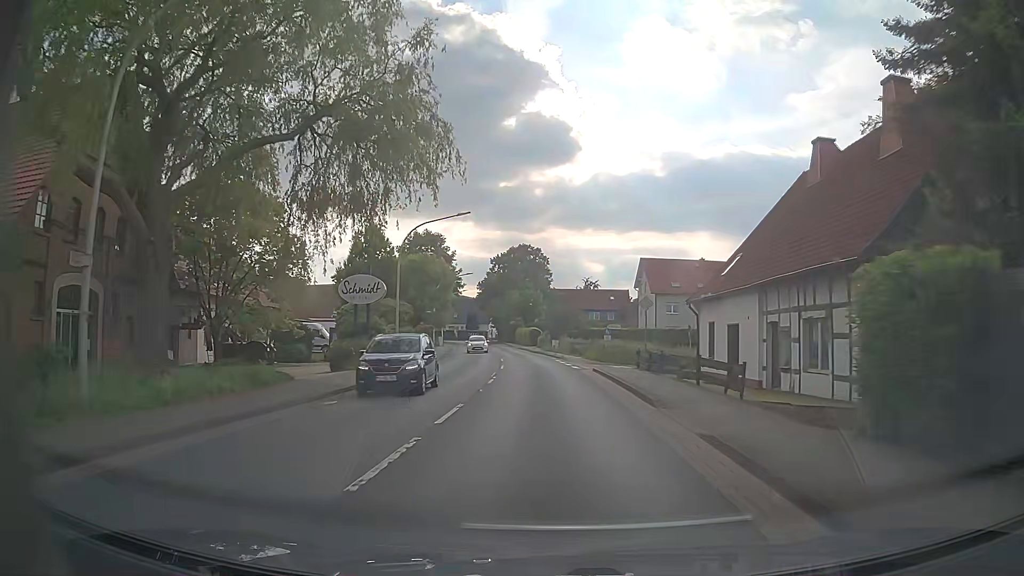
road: primary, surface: asphalt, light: Day
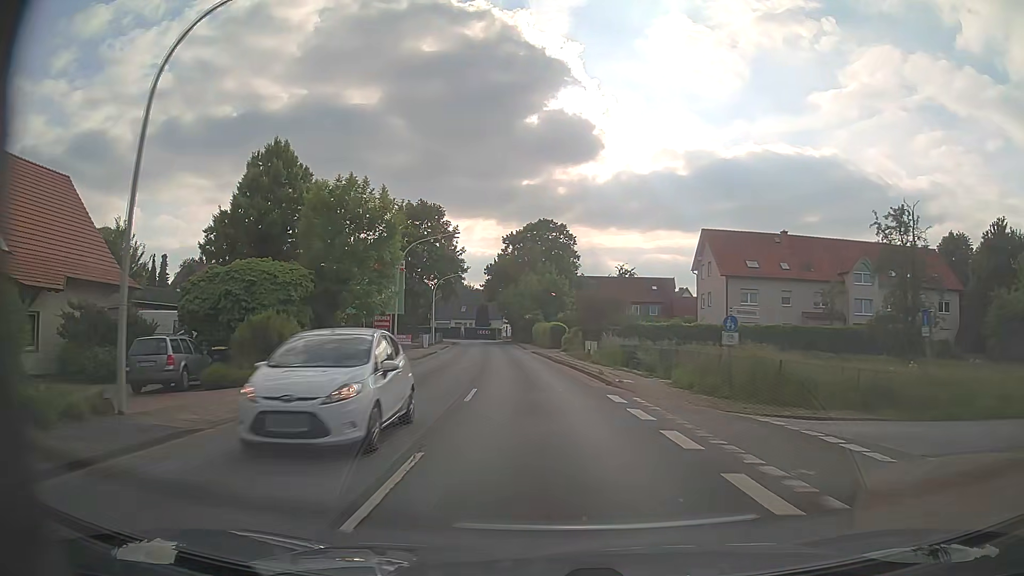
(-0.4, +24.2) m; -2°
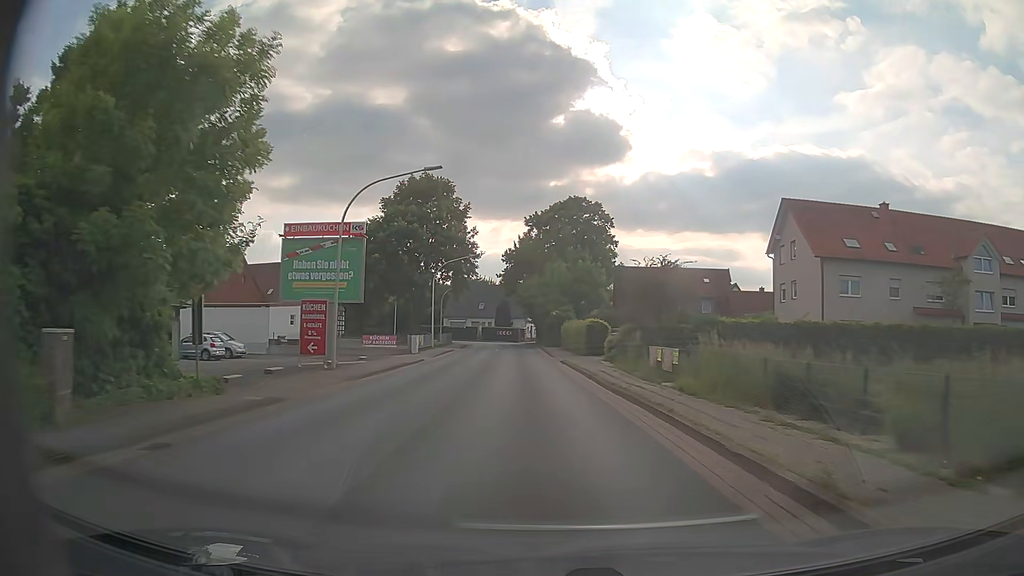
(-0.3, +16.1) m; -2°
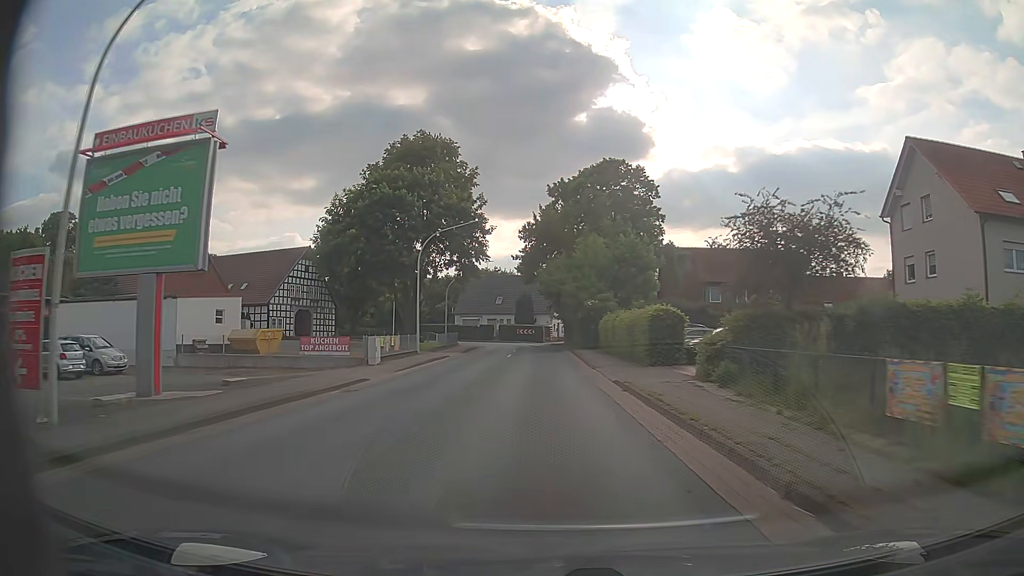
(-0.3, +16.1) m; -2°
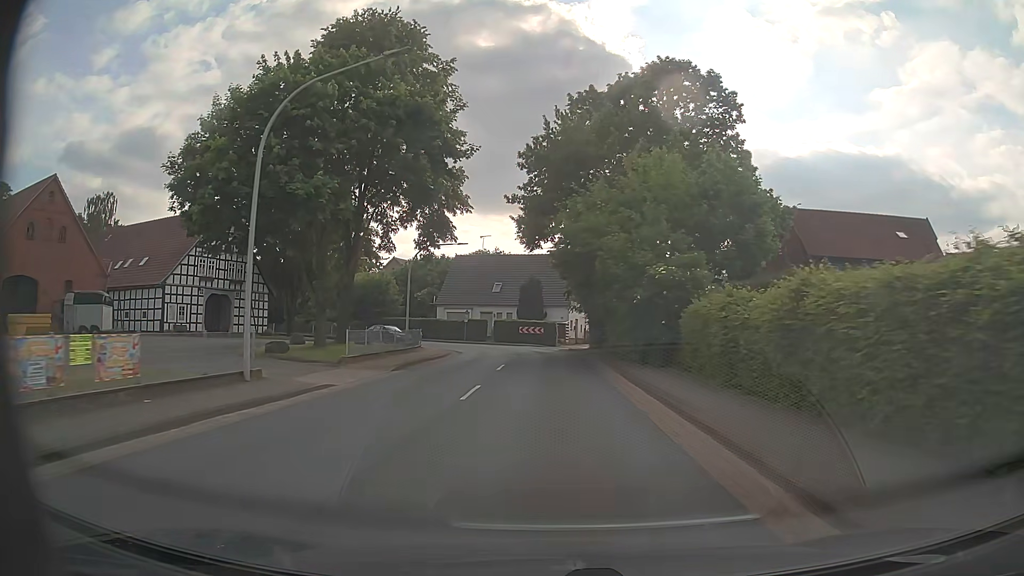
(-0.4, +23.6) m; -1°
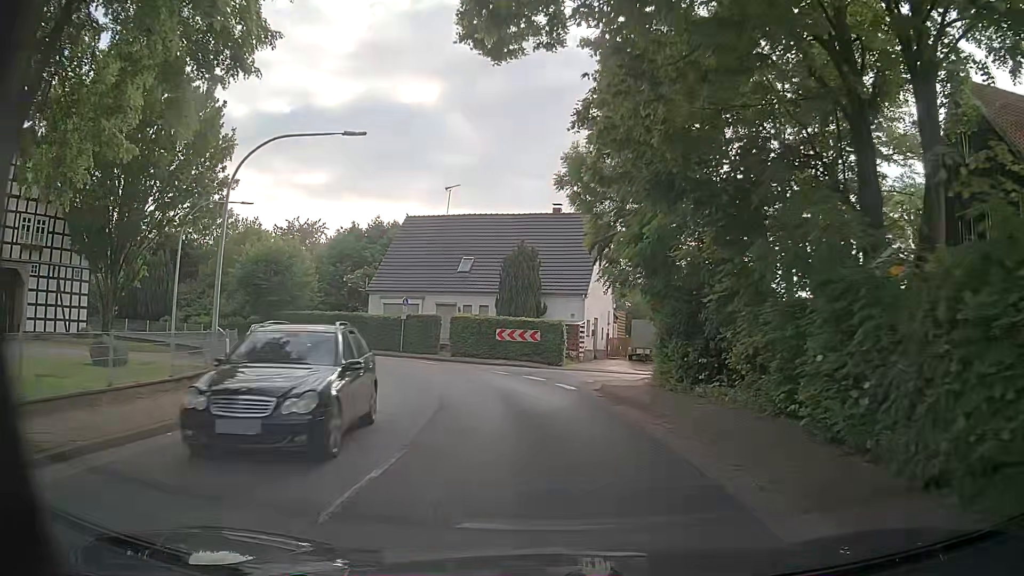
(+0.1, +25.8) m; 0°
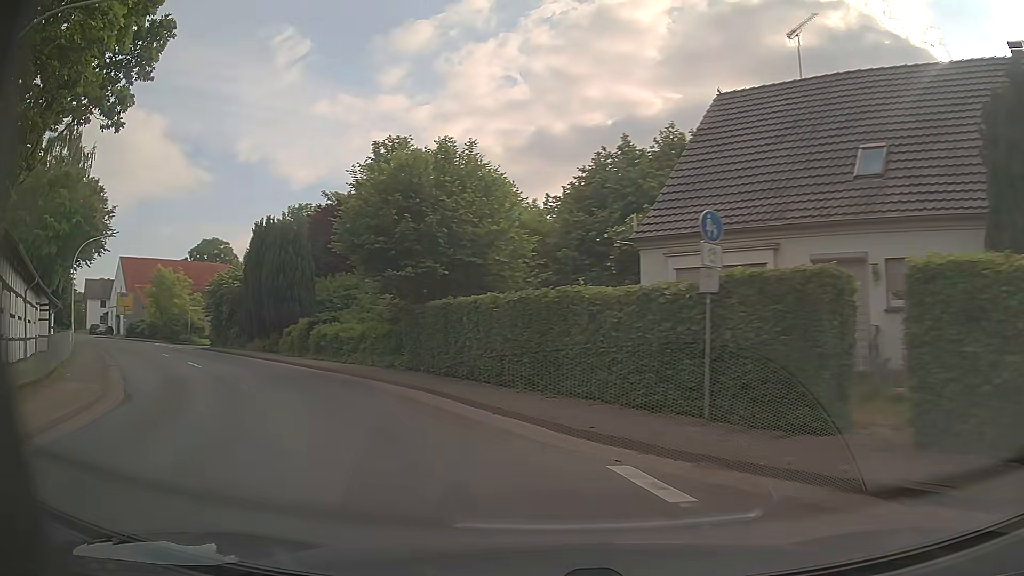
(-3.5, +25.0) m; -28°
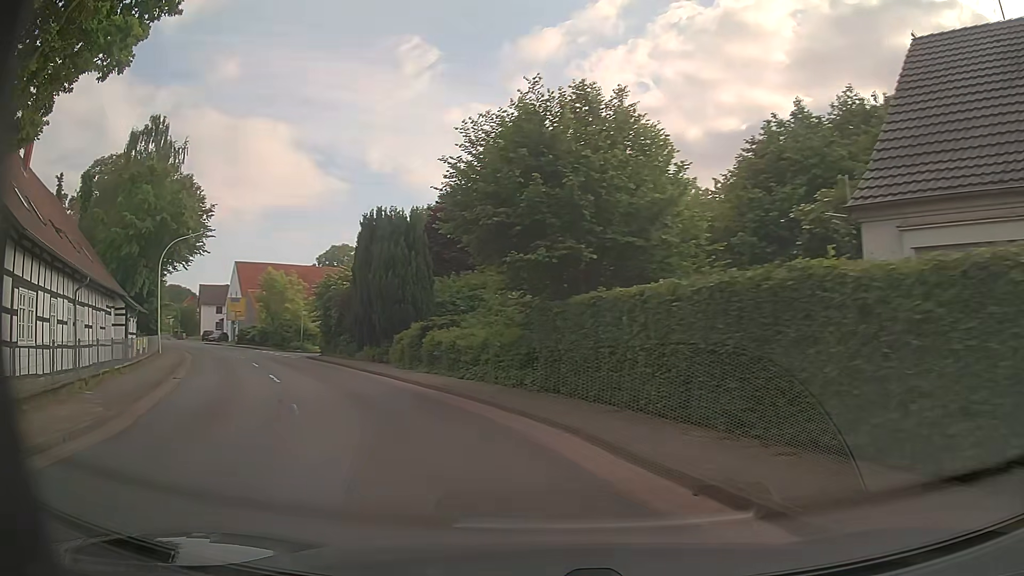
(-0.6, +5.1) m; -11°
(-2, +10) (-6, +19) (-11, +28) (-16, +36) (-22, +44) (-28, +52) (-34, +60) (-41, +68) (-47, +75) (-54, +82) m
